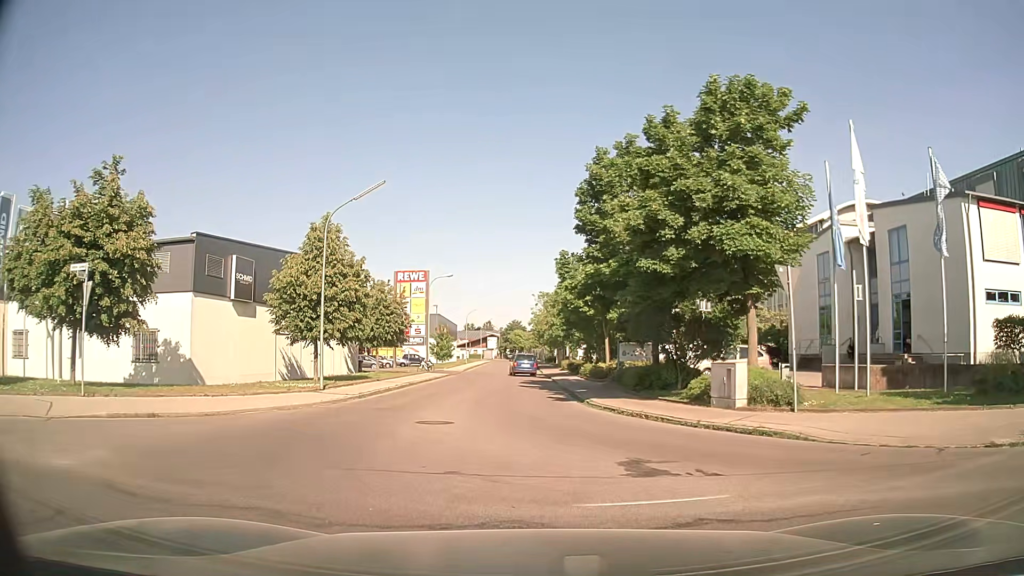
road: unclassified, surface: asphalt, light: Day
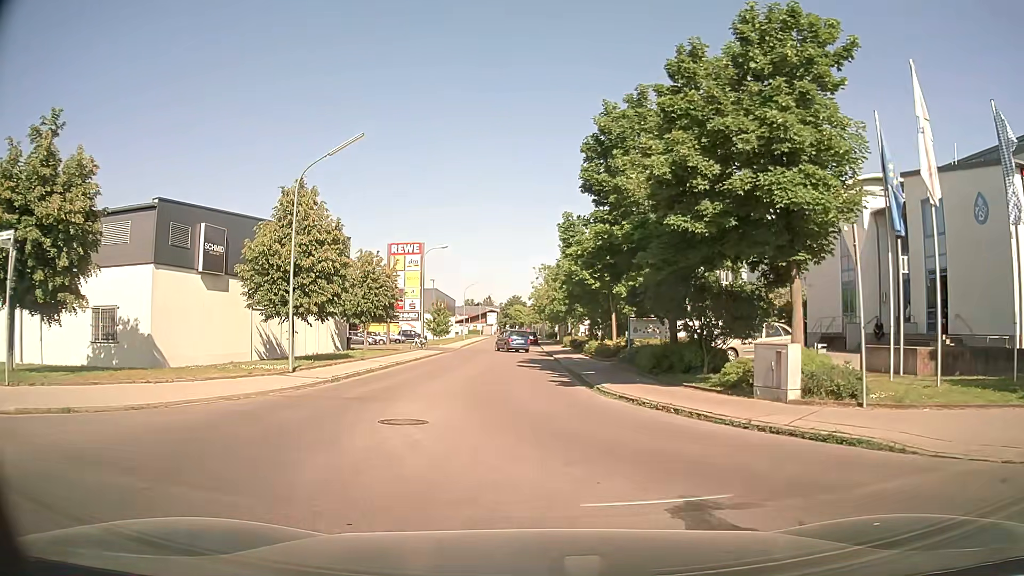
(0.0, +3.3) m; 0°
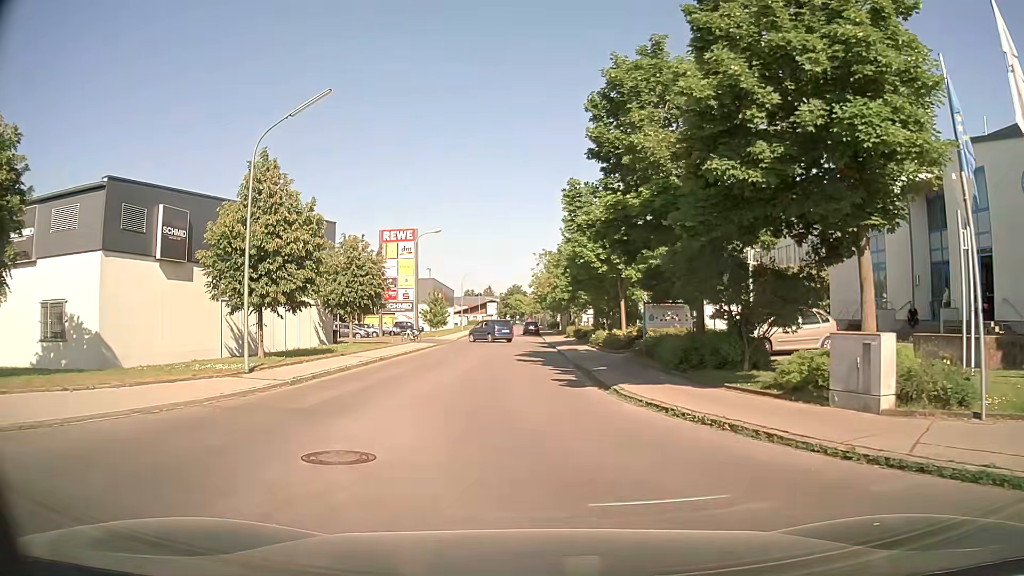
(0.0, +3.6) m; 0°
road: residential
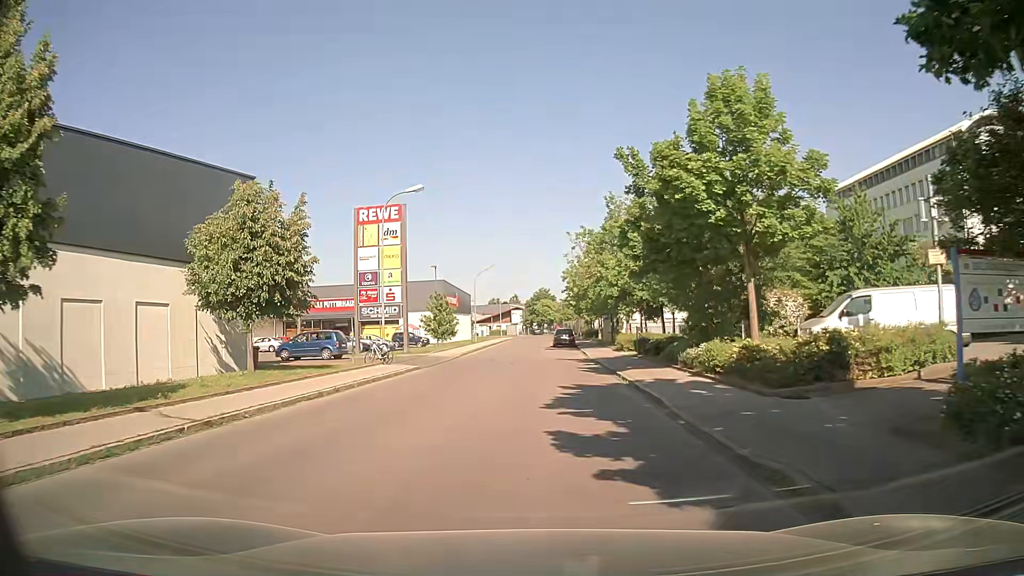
(-0.5, +17.4) m; -2°
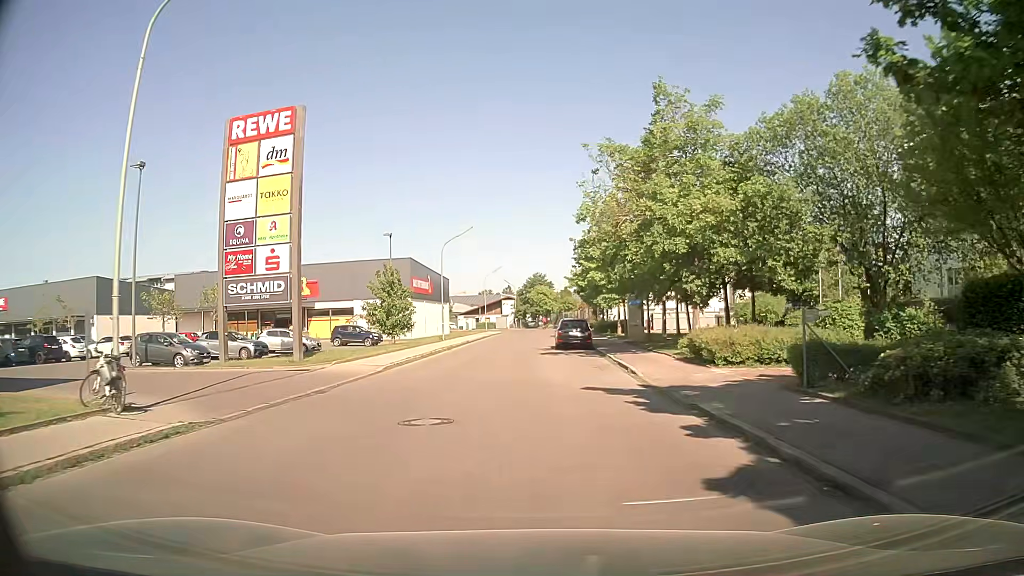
(+0.2, +19.7) m; 0°
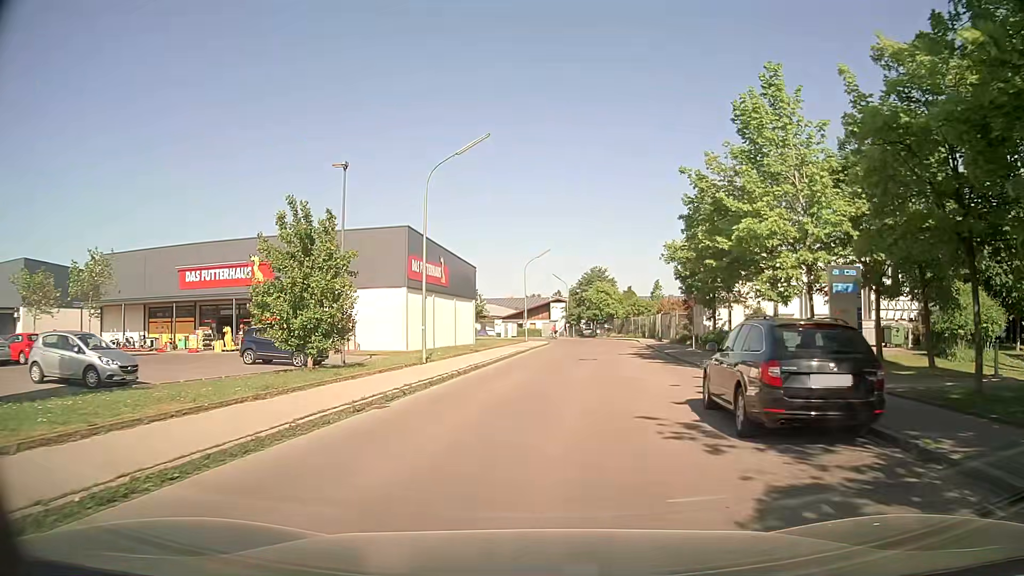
(-0.9, +23.7) m; -5°
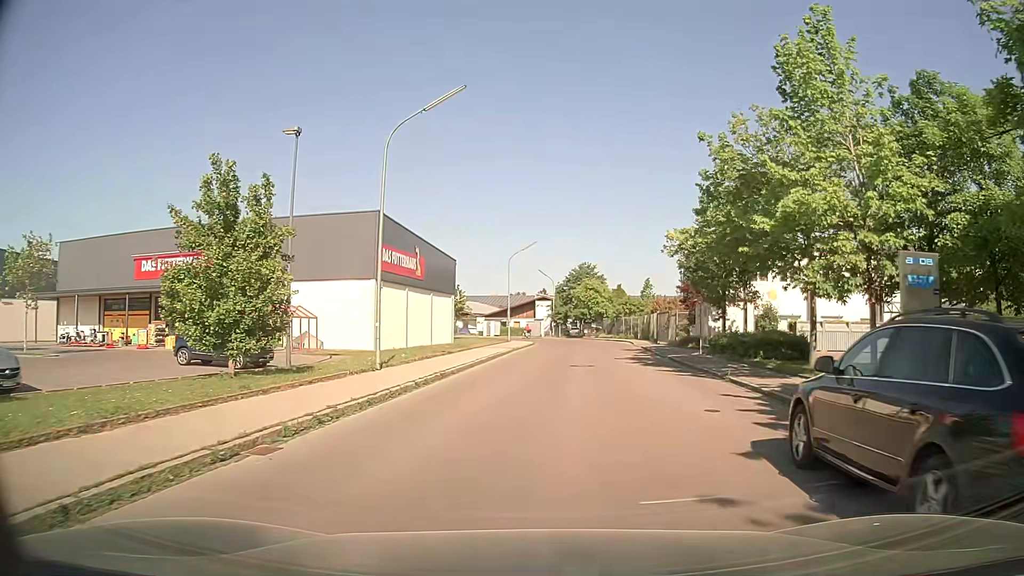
(+0.1, +4.6) m; +1°
(+1, +10) (+2, +20) (+4, +30) (+5, +40) (+6, +50) (+6, +60) (+4, +69) (0, +79) (-6, +87) (-13, +93) m
